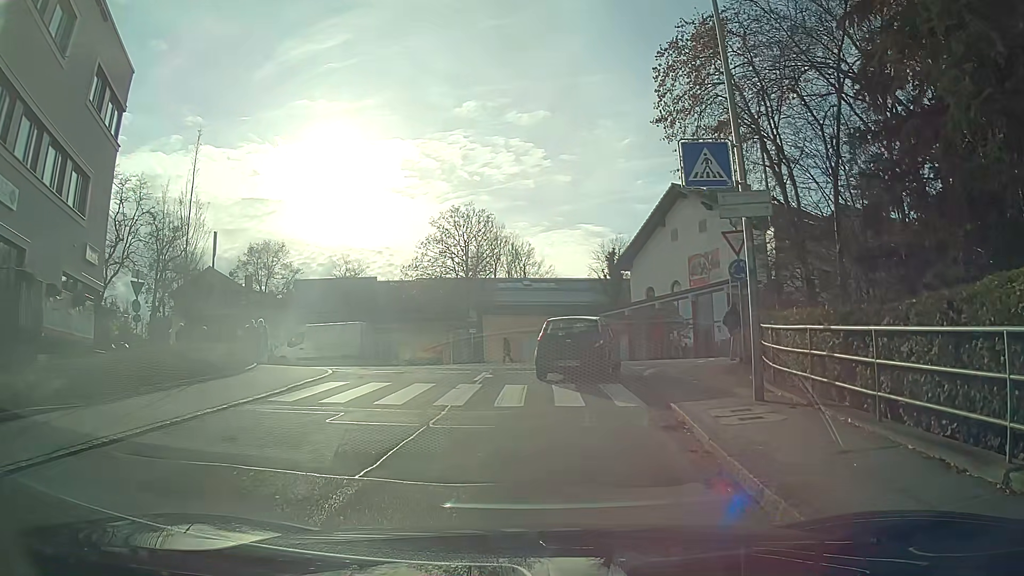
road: unclassified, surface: asphalt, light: Day
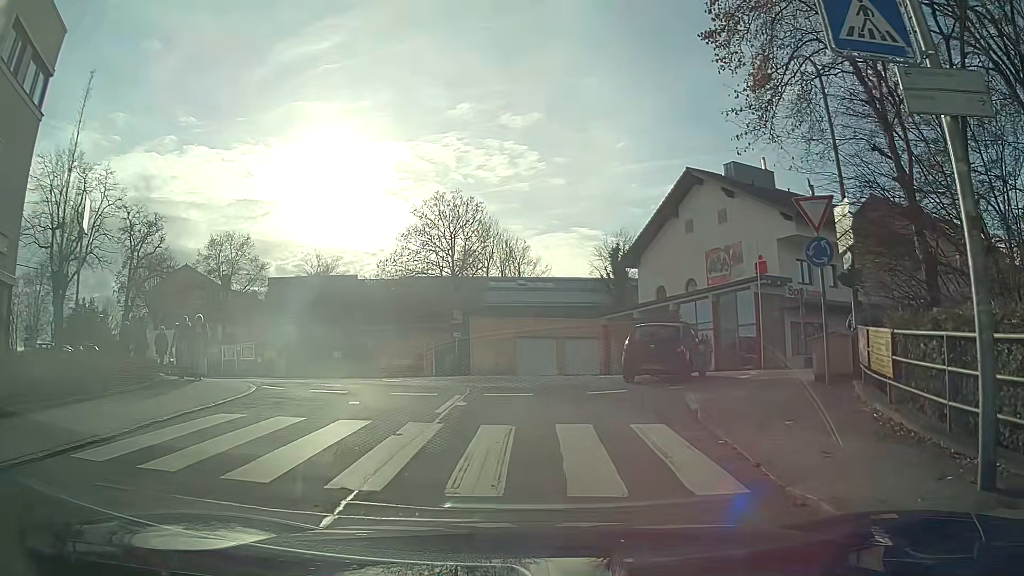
(0.0, +5.7) m; 0°
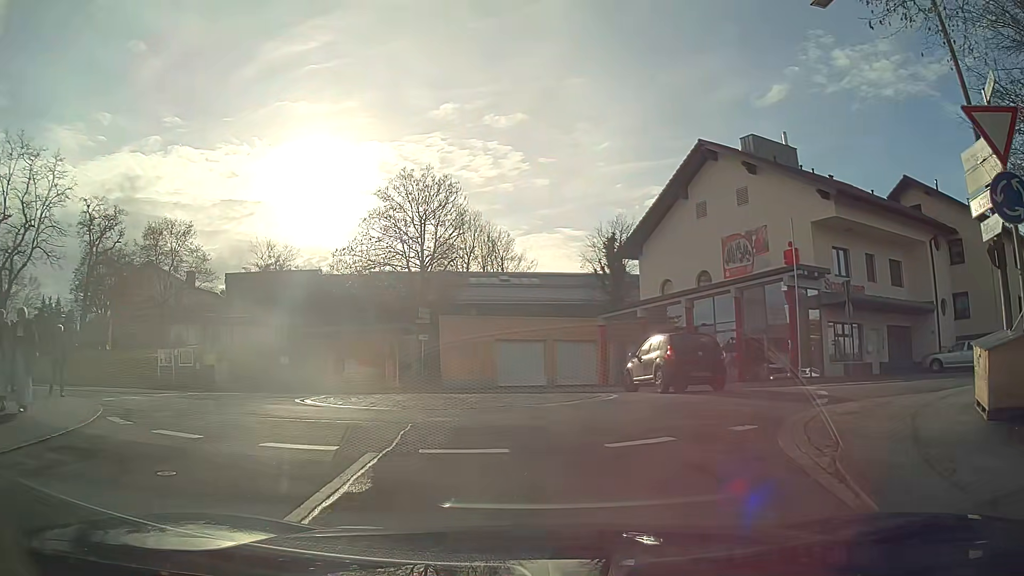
(+0.1, +6.3) m; +2°
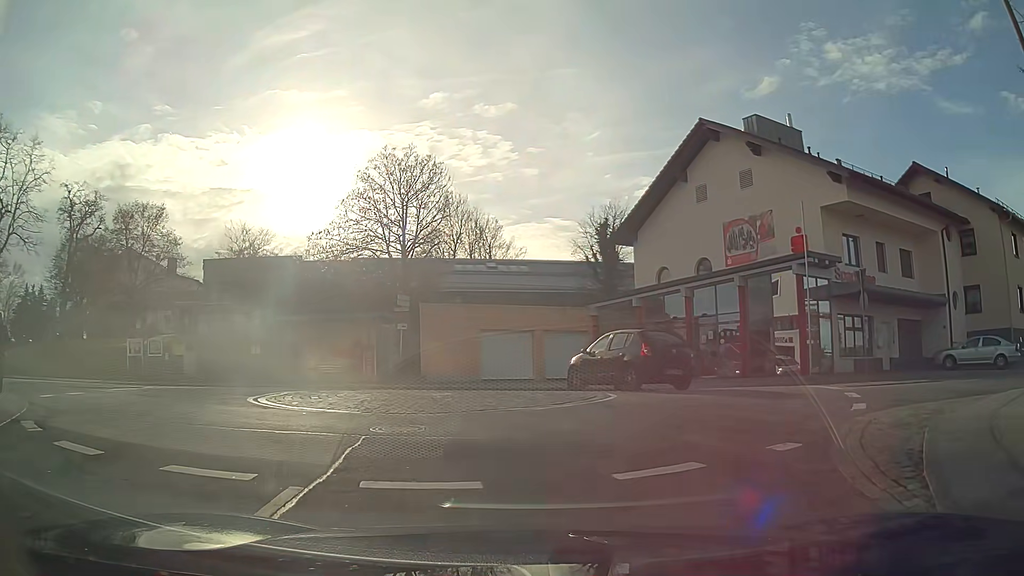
(0.0, +2.0) m; +1°
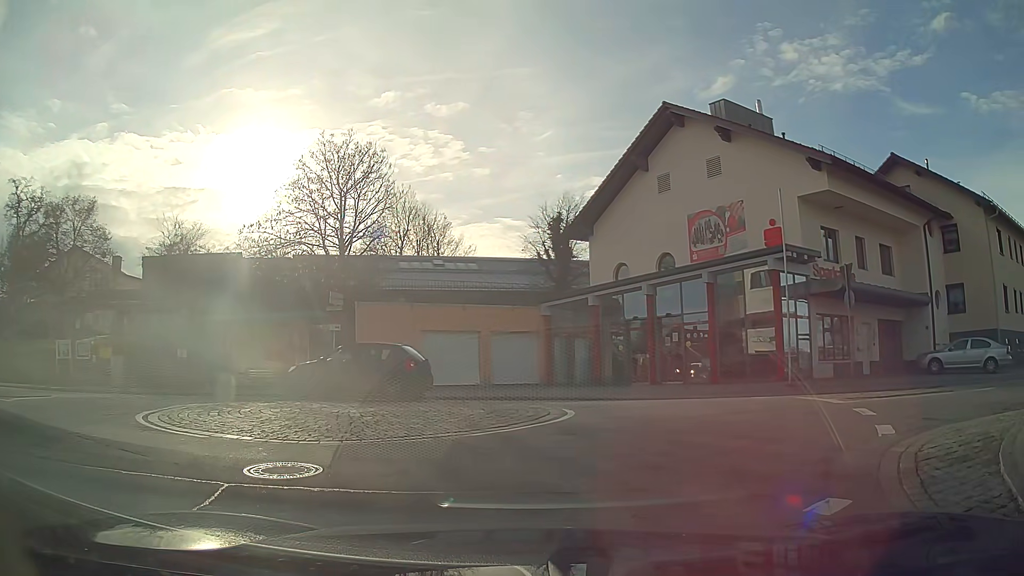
(+0.1, +2.4) m; +4°
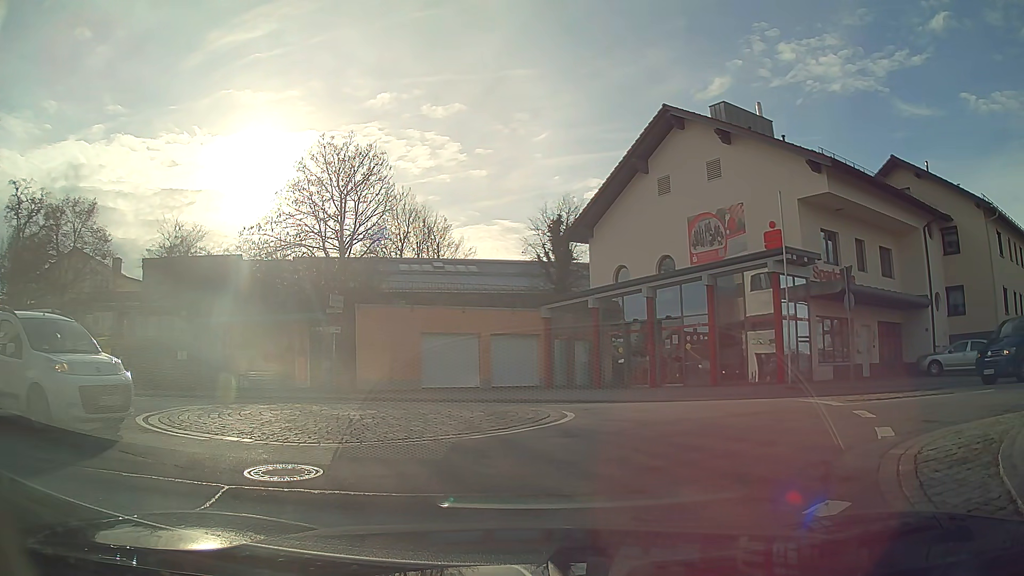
(0.0, +0.1) m; 0°
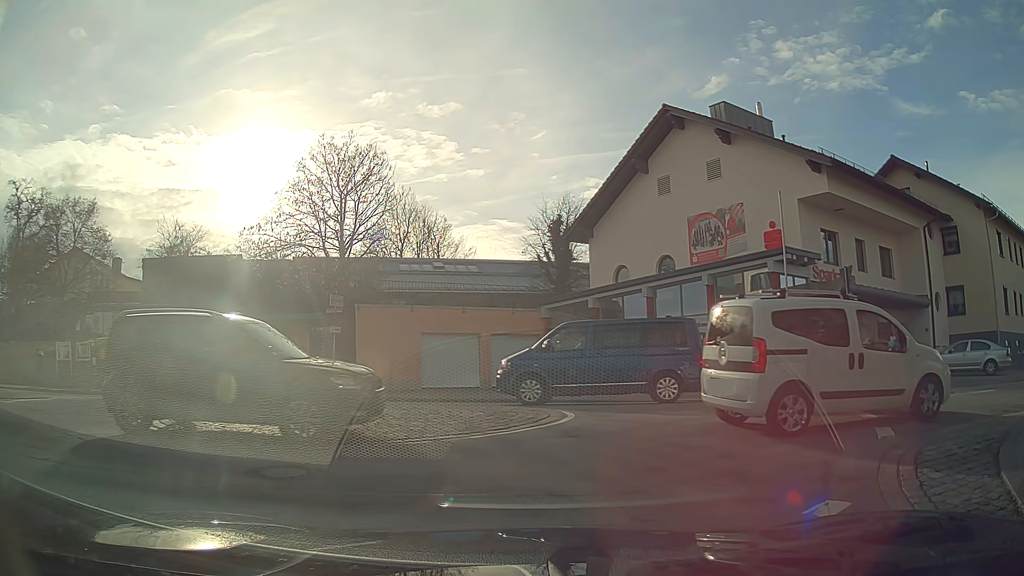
(0.0, 0.0) m; 0°
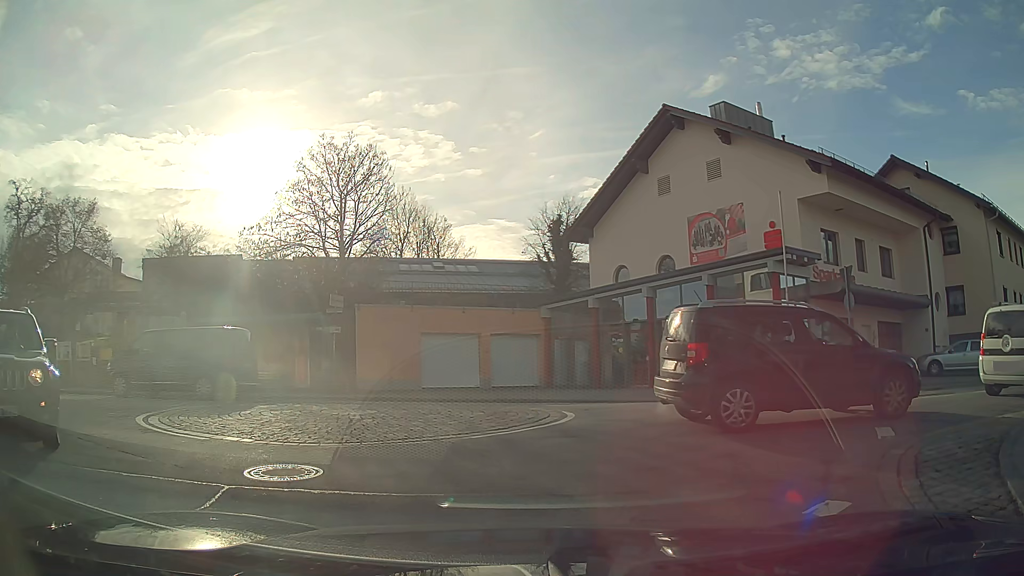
(0.0, 0.0) m; 0°
(+2, +10) (-3, +18) (-13, +18) (-23, +18) (-33, +18) (-43, +19) (-52, +20) (-61, +16) (-64, +7) (-67, -3) m
